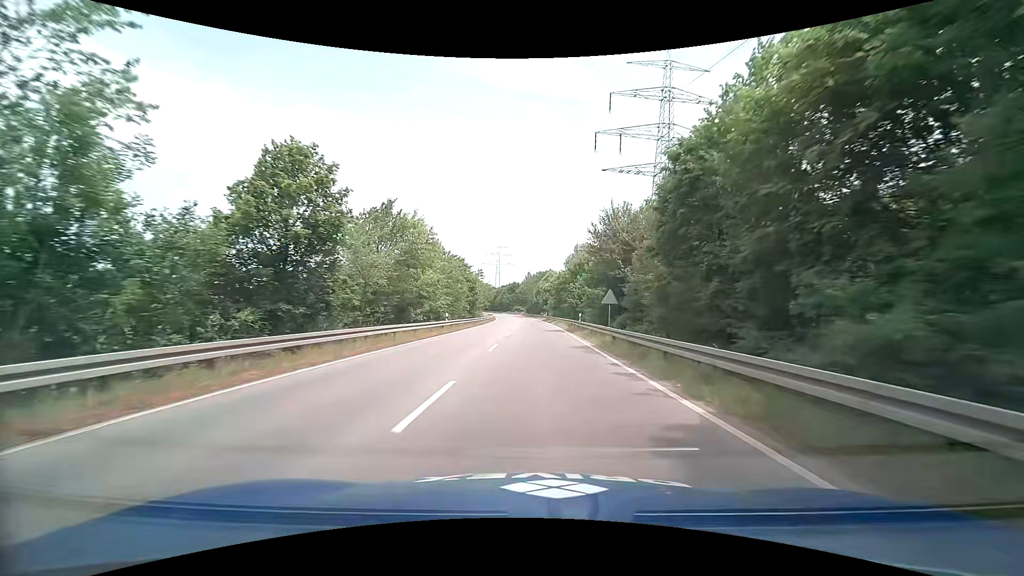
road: primary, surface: asphalt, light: Day
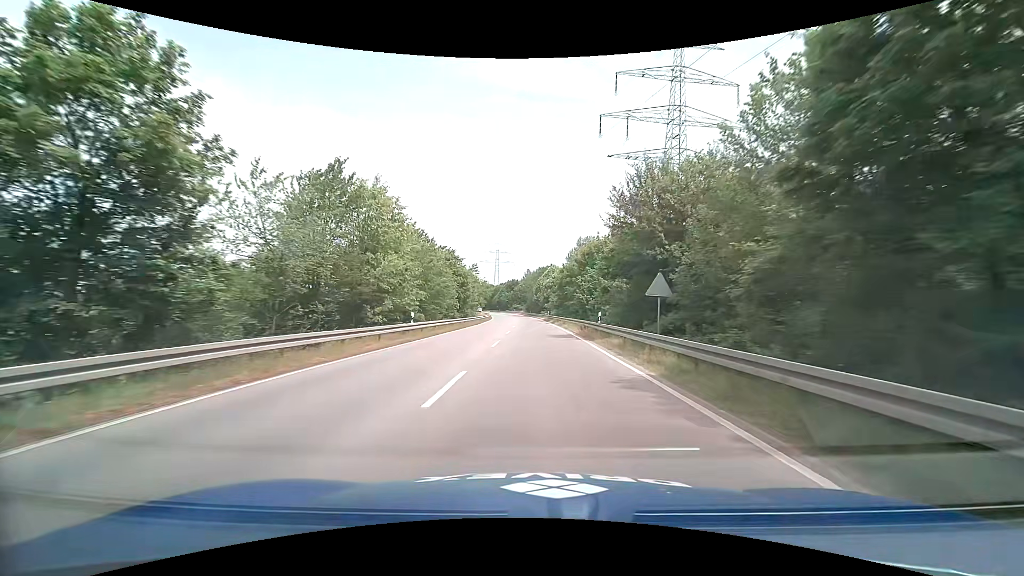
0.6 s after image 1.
(+0.1, +10.5) m; +1°
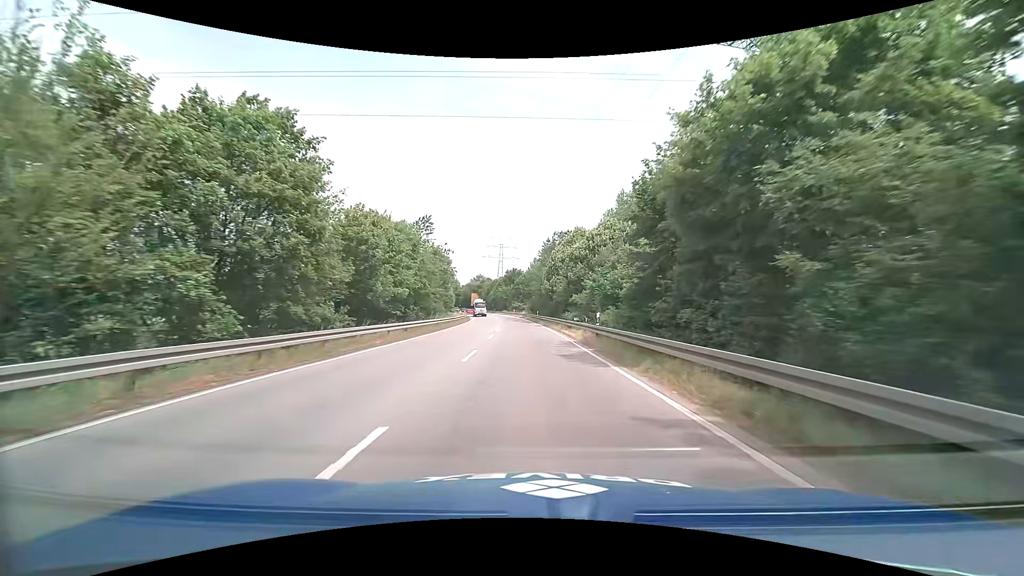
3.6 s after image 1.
(-0.1, +52.8) m; -1°
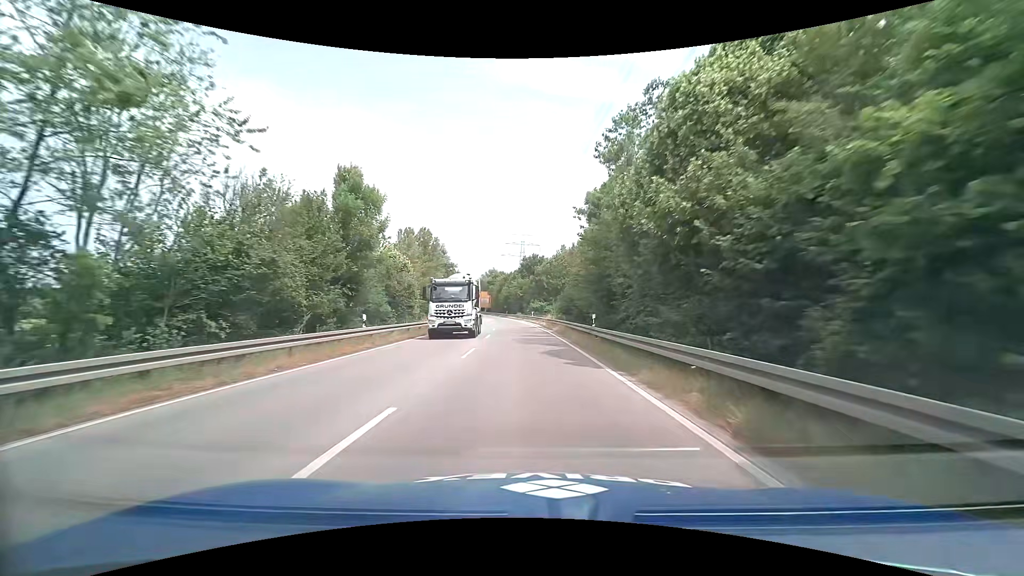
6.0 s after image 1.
(-0.9, +42.4) m; -3°
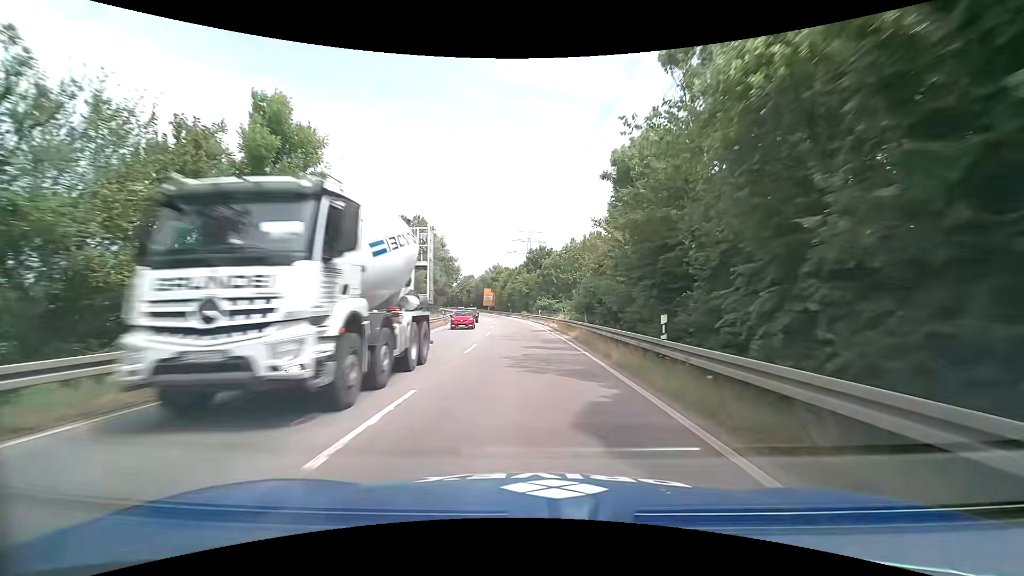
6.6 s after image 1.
(-0.1, +10.6) m; 0°
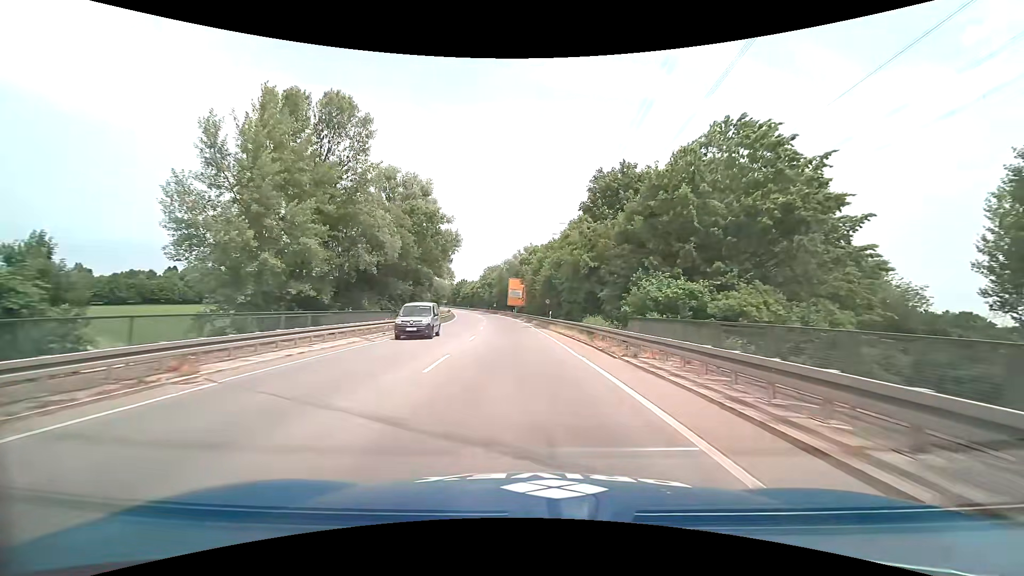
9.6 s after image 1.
(-2.3, +52.6) m; -5°
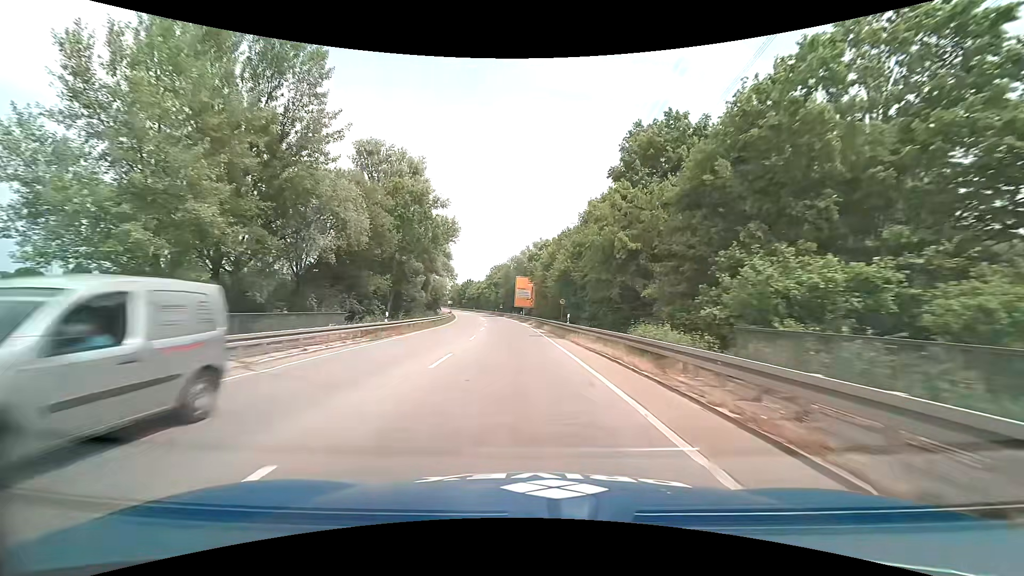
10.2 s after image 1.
(-0.1, +10.4) m; -1°
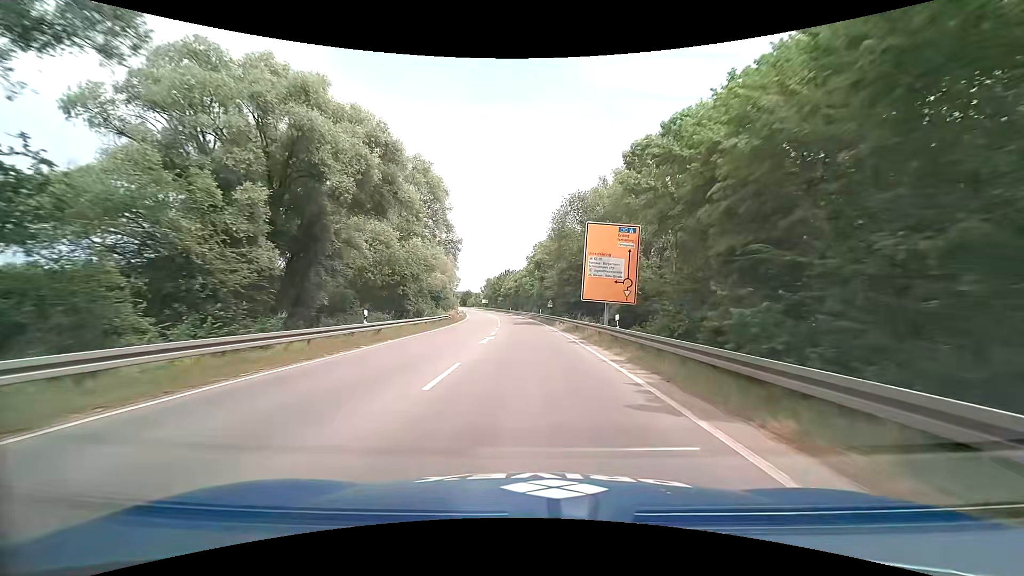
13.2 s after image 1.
(-2.7, +50.9) m; -6°
(0, +10) (0, +20) (0, +30) (-1, +40) (-1, +50) (-2, +60) (-2, +70) (-3, +80) (-4, +90) (-6, +100) m
